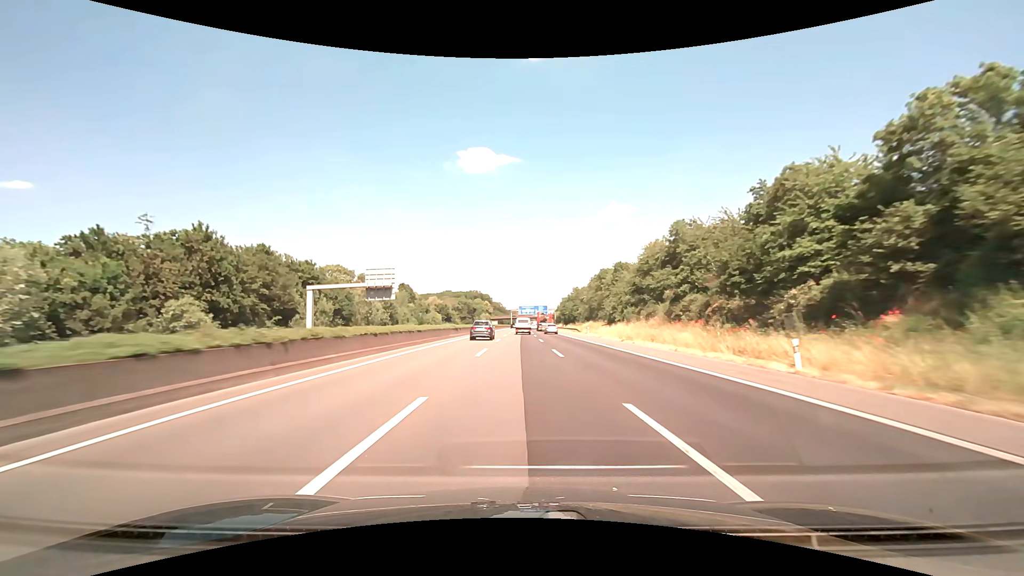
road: motorway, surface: asphalt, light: Day
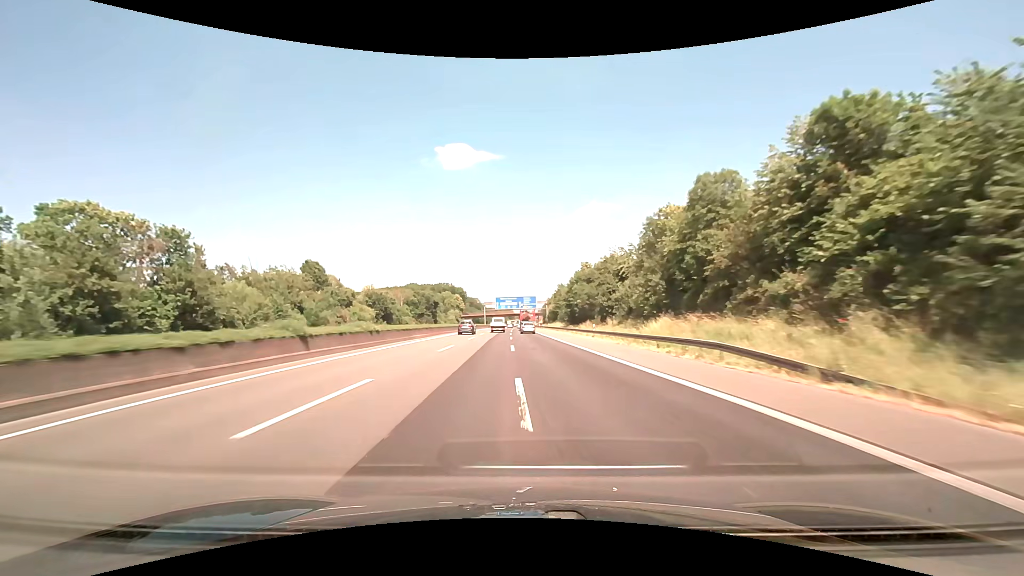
(+1.3, +68.5) m; +2°
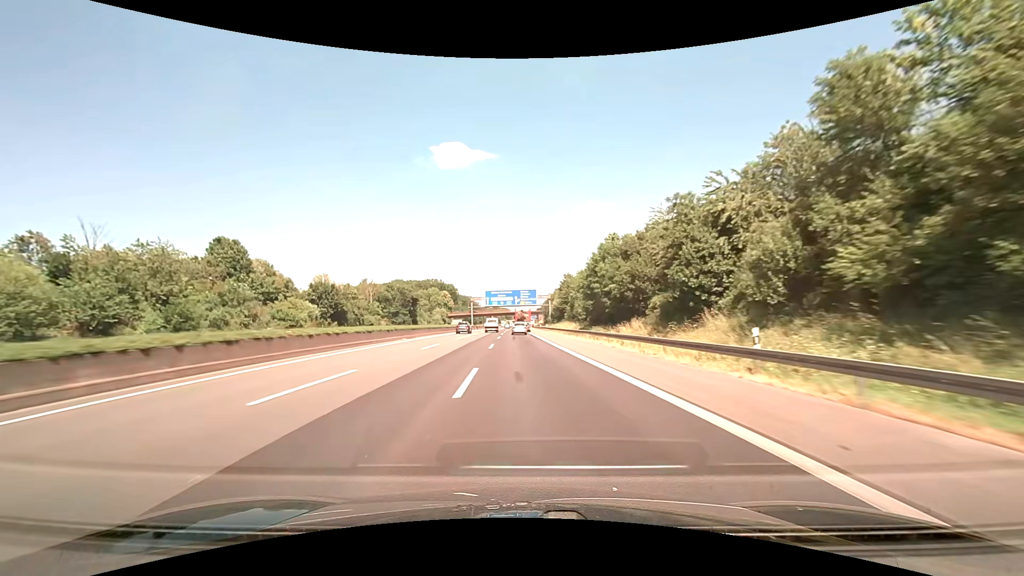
(+0.2, +33.3) m; 0°
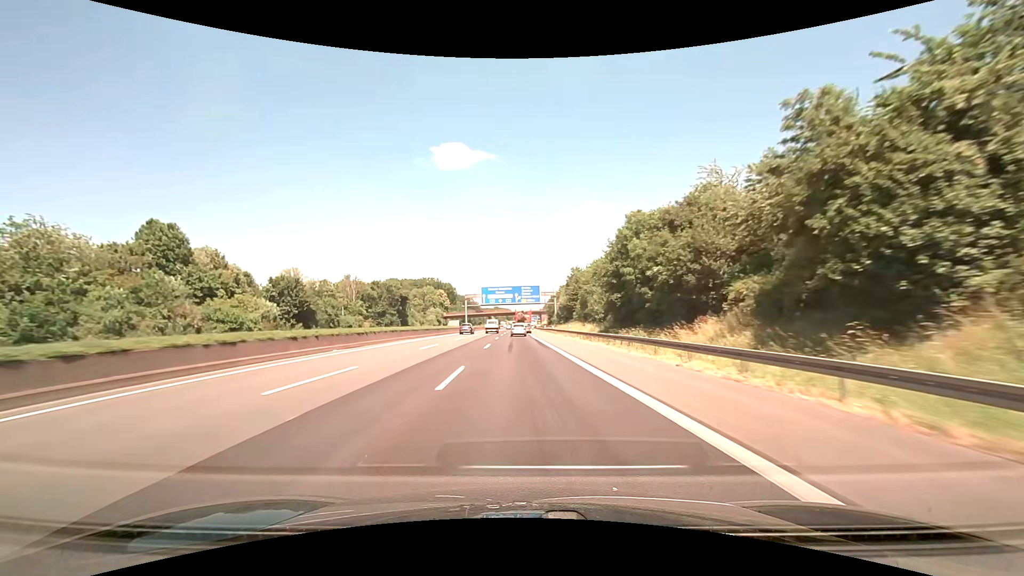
(0.0, +16.3) m; 0°
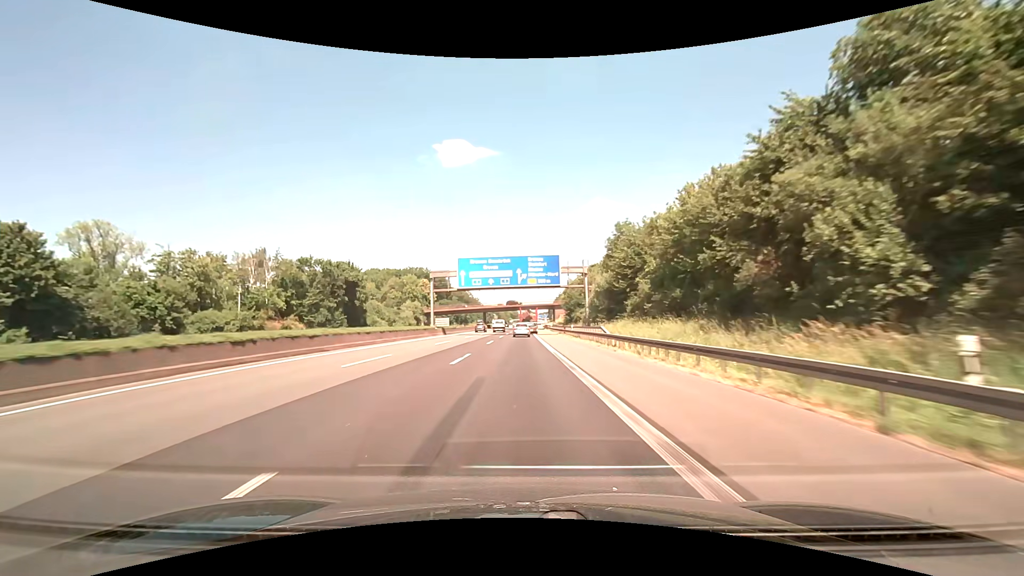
(-0.4, +47.6) m; -1°
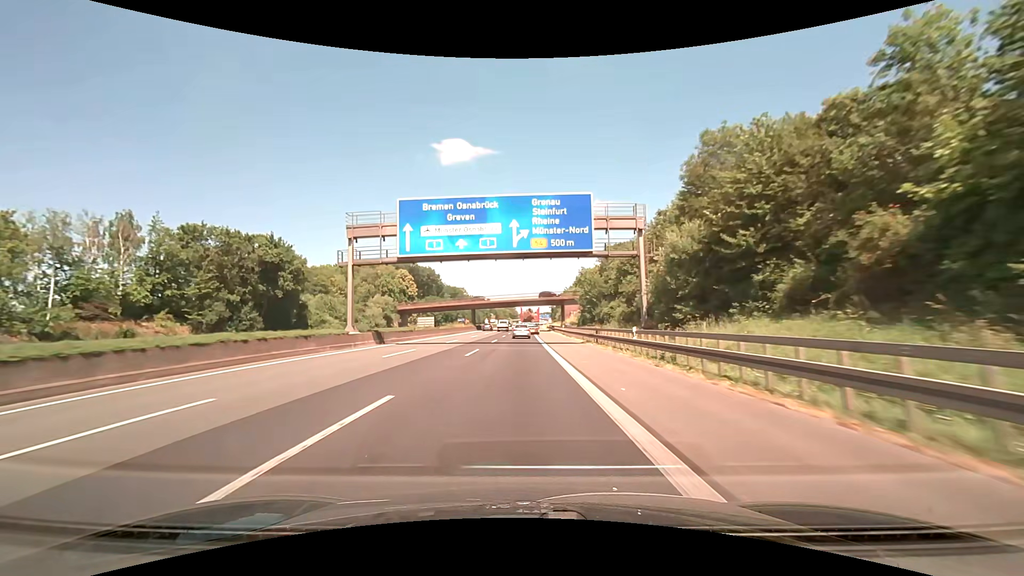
(0.0, +30.4) m; 0°
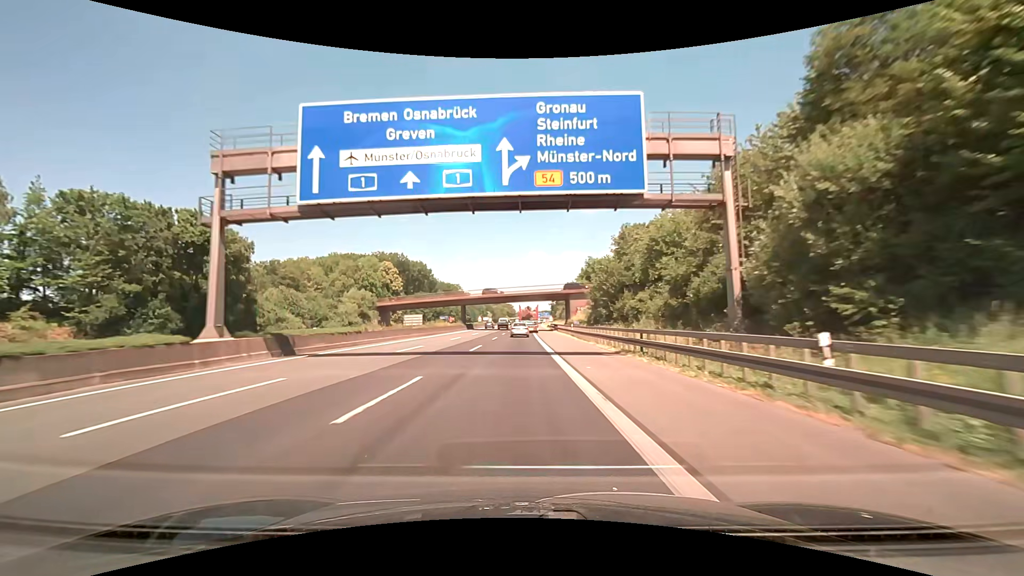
(0.0, +14.9) m; 0°
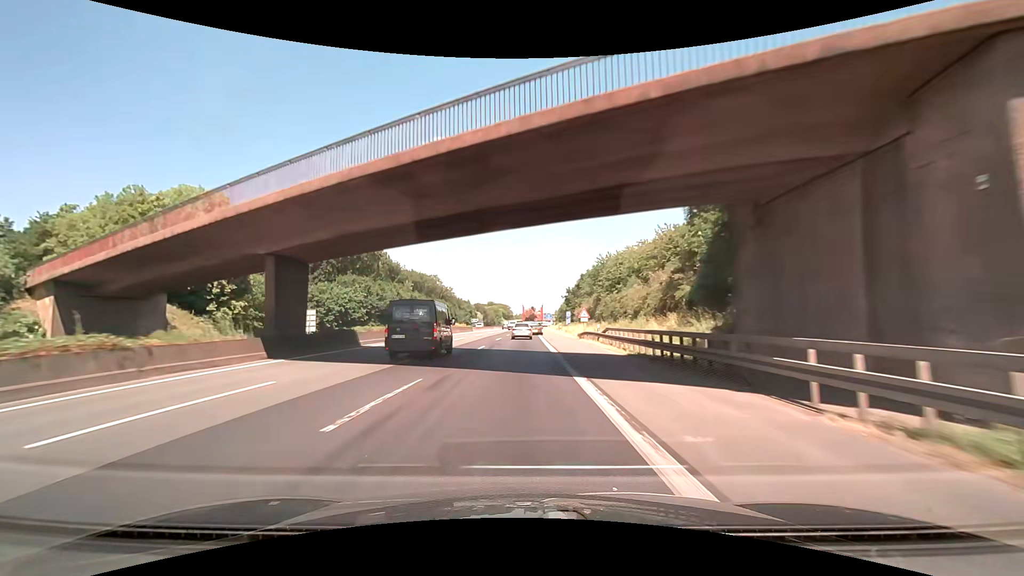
(+0.1, +72.0) m; 0°
(0, +10) (0, +20) (0, +30) (0, +40) (0, +50) (0, +60) (0, +70) (+1, +80) (+1, +90) (+1, +100) m
